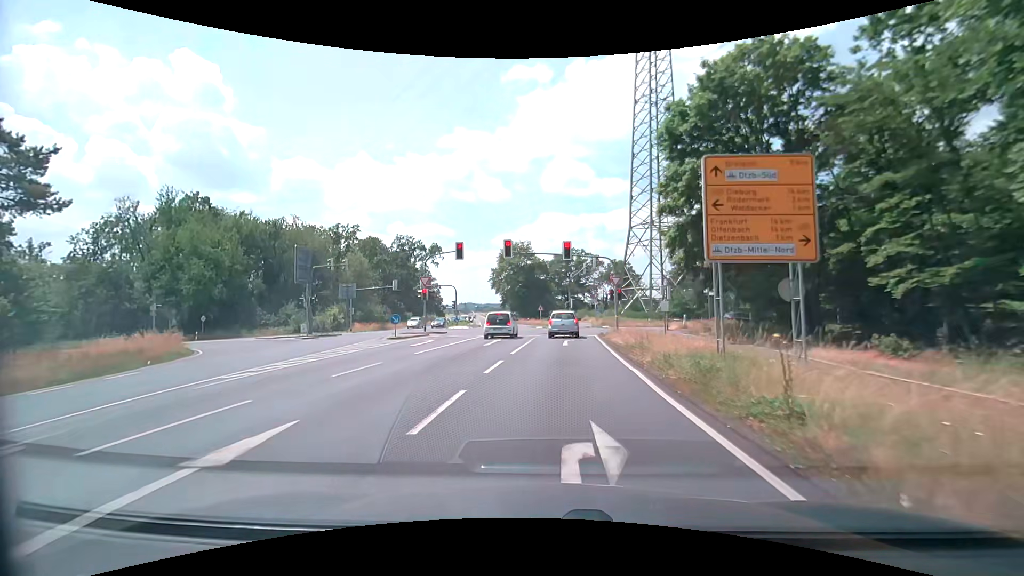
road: secondary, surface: asphalt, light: Day
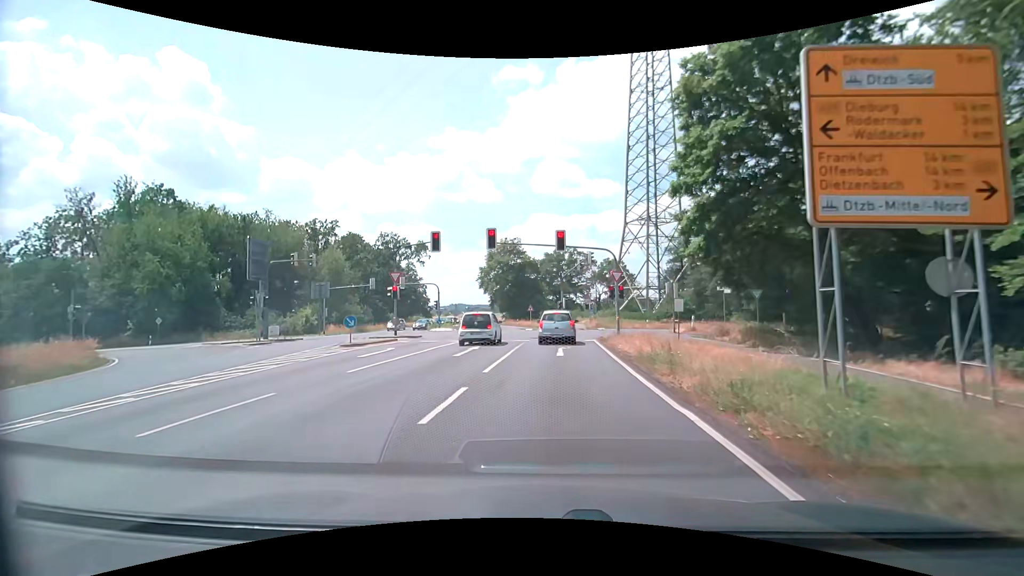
(+0.1, +4.9) m; +1°
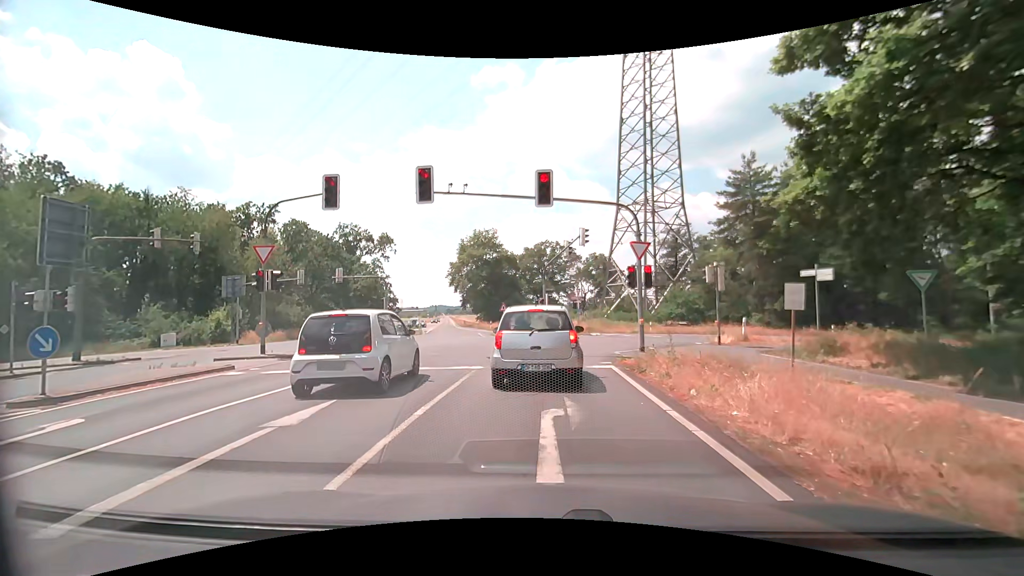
(+0.2, +12.4) m; +1°
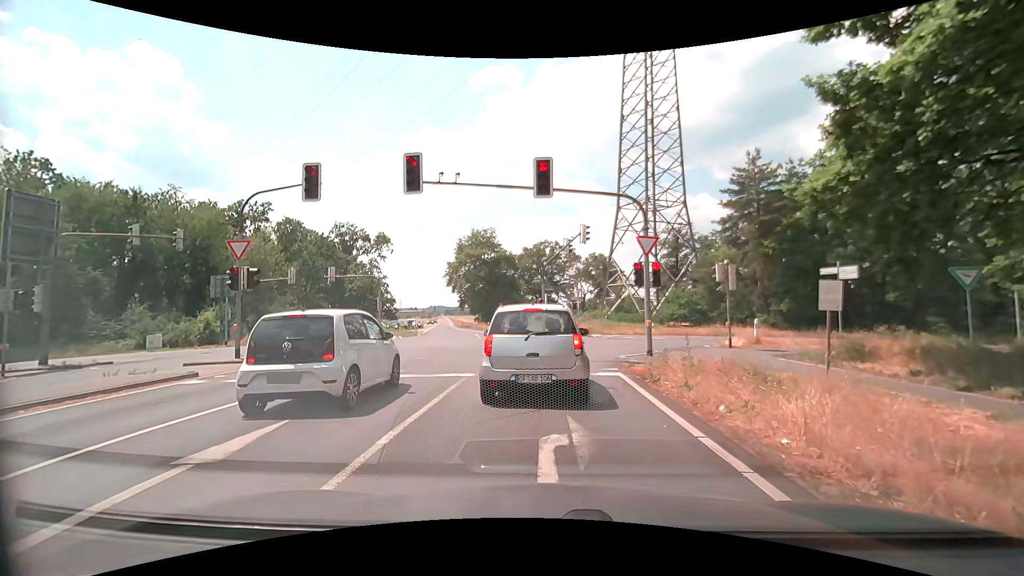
(0.0, +1.4) m; 0°
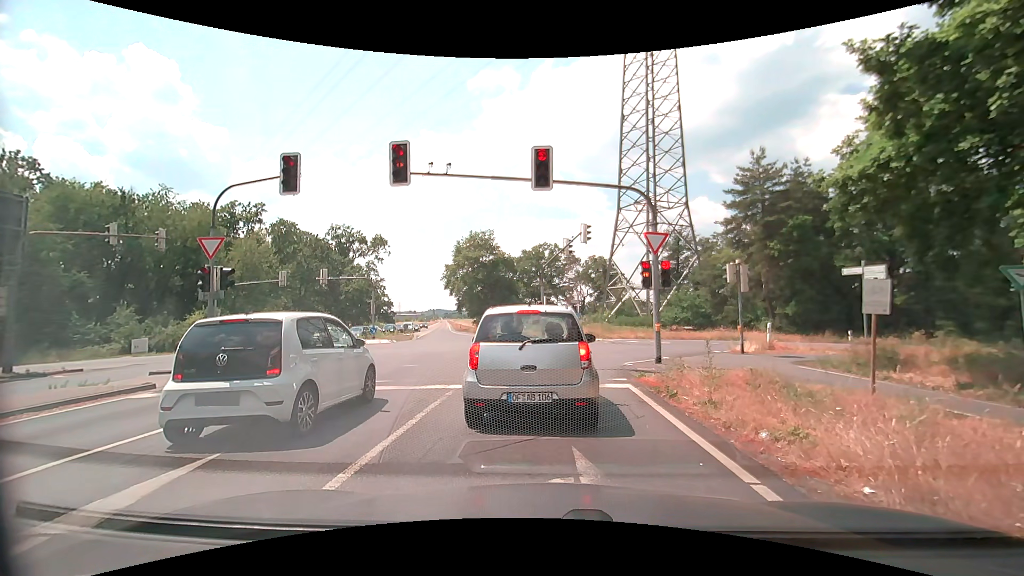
(0.0, +1.4) m; 0°
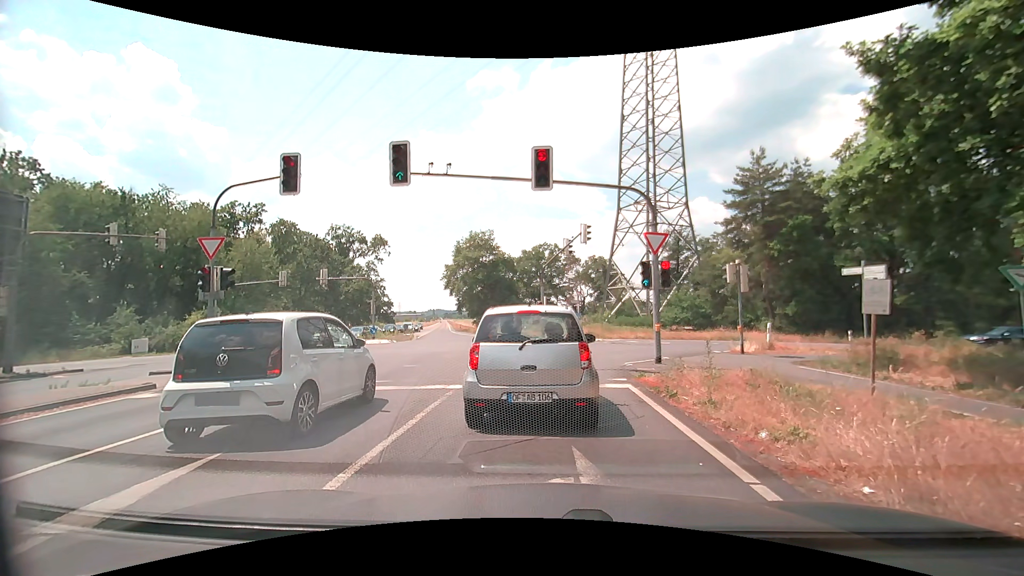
(0.0, 0.0) m; 0°
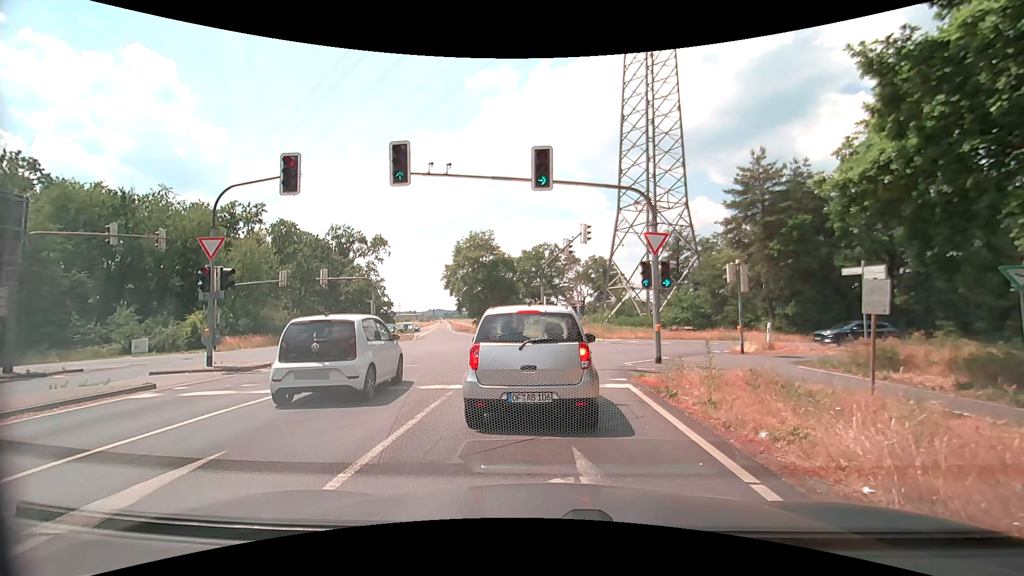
(0.0, 0.0) m; 0°
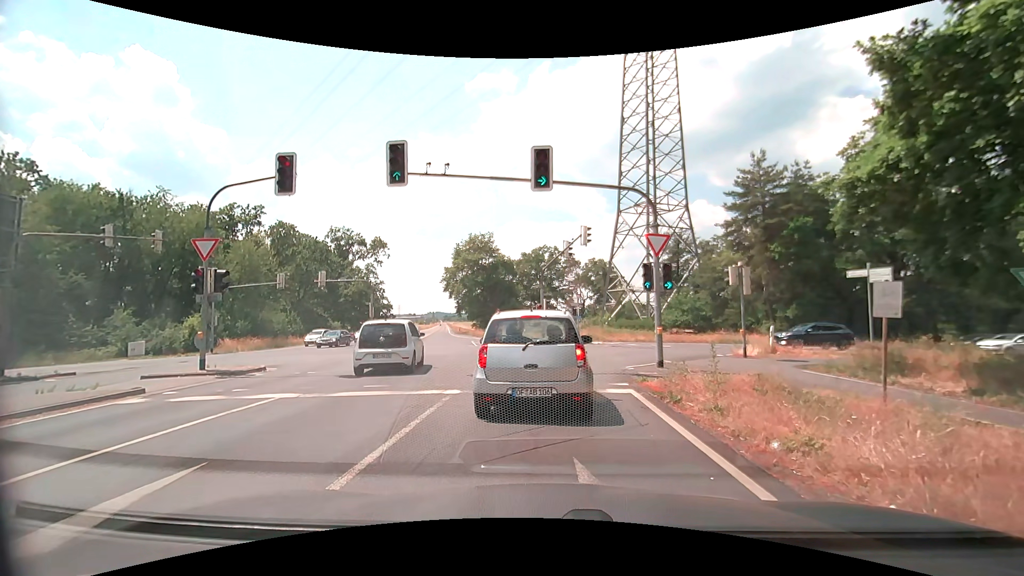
(0.0, +0.3) m; 0°
(0, +10) (+2, +20) (+8, +27) (+17, +30) (+27, +32) (+37, +33) (+47, +33) (+57, +34) (+67, +35) (+77, +36) m
